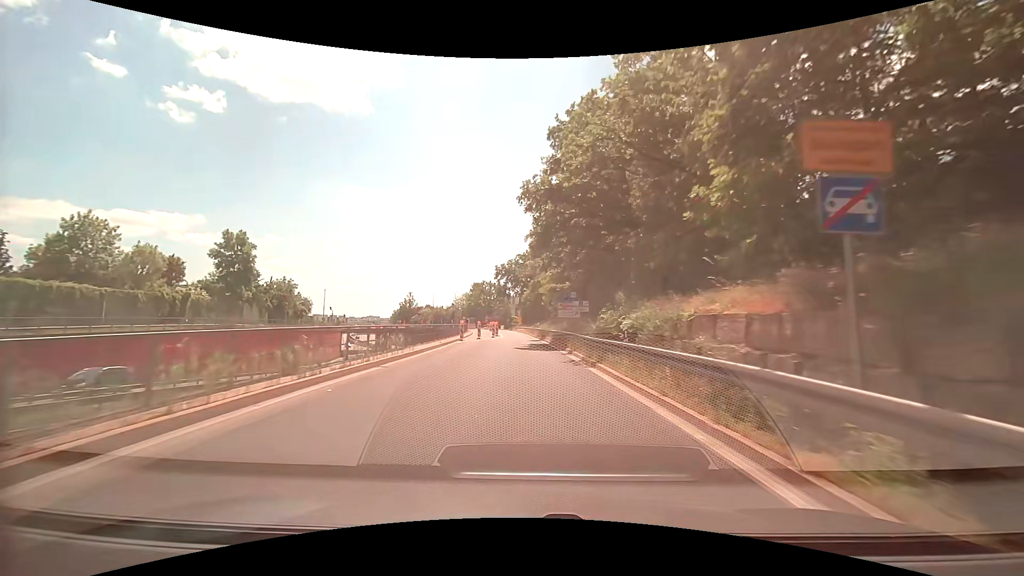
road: trunk_link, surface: asphalt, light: Day
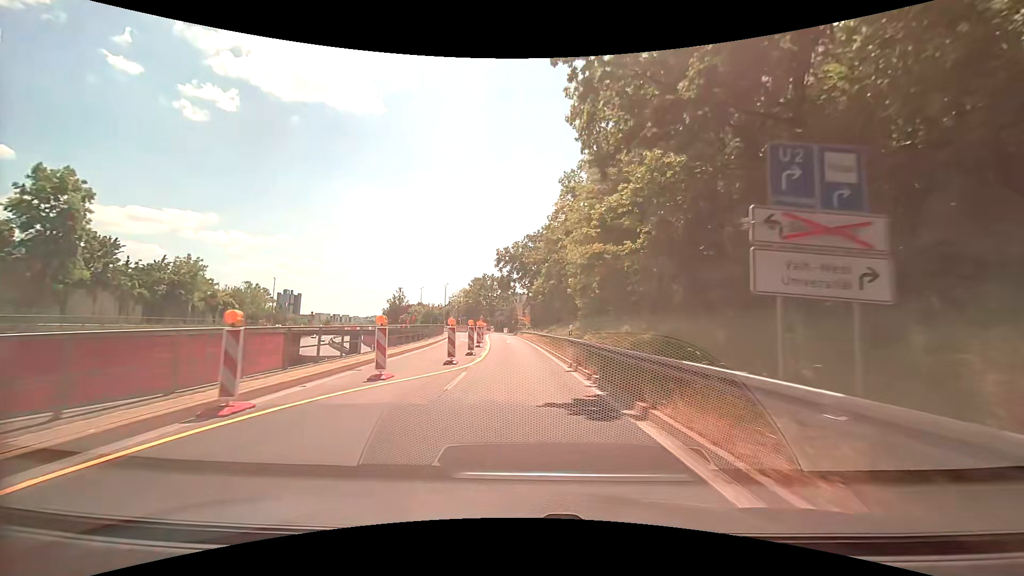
(-0.1, +31.1) m; 0°
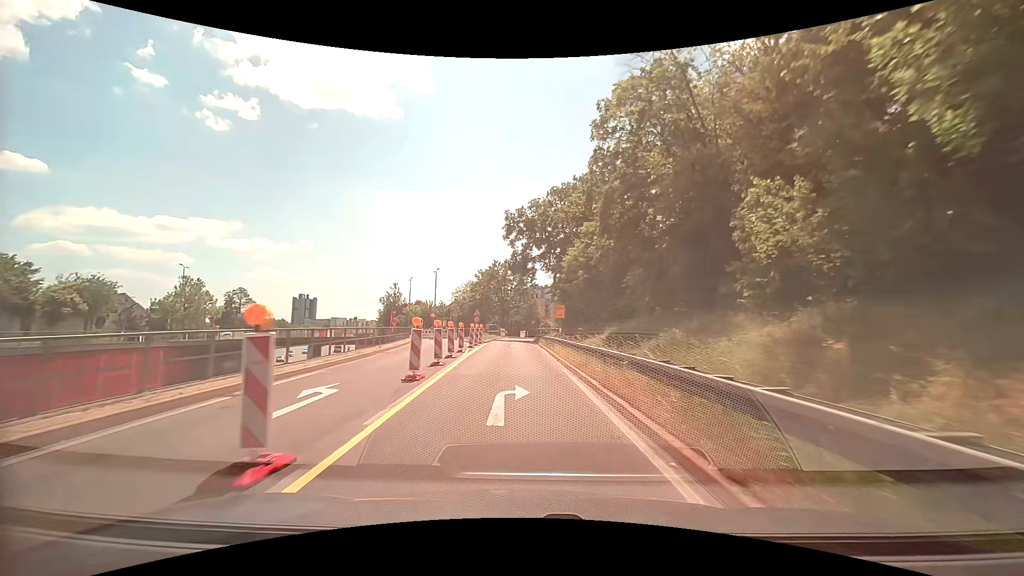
(-0.7, +33.5) m; -2°
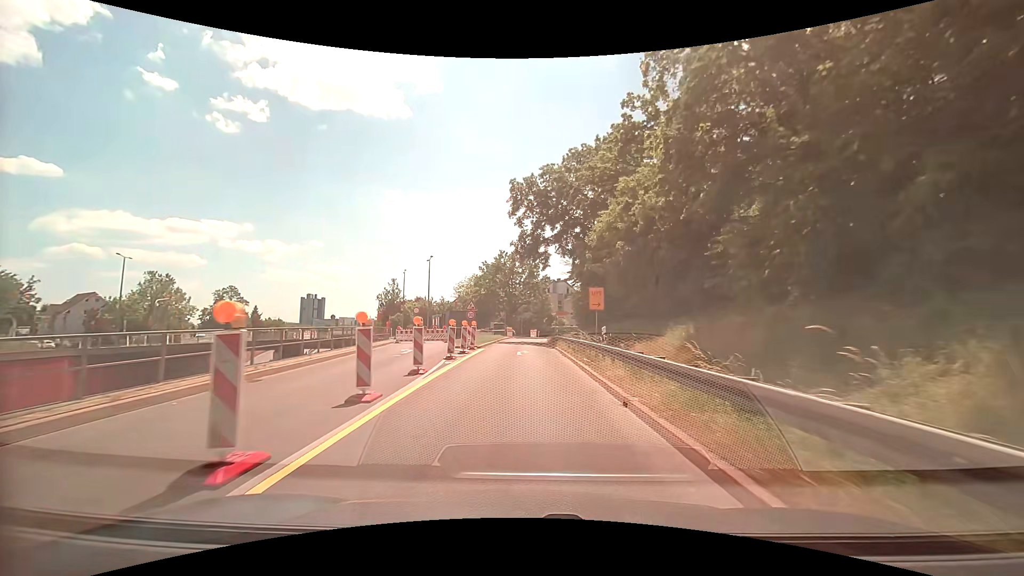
(-0.2, +12.8) m; -1°
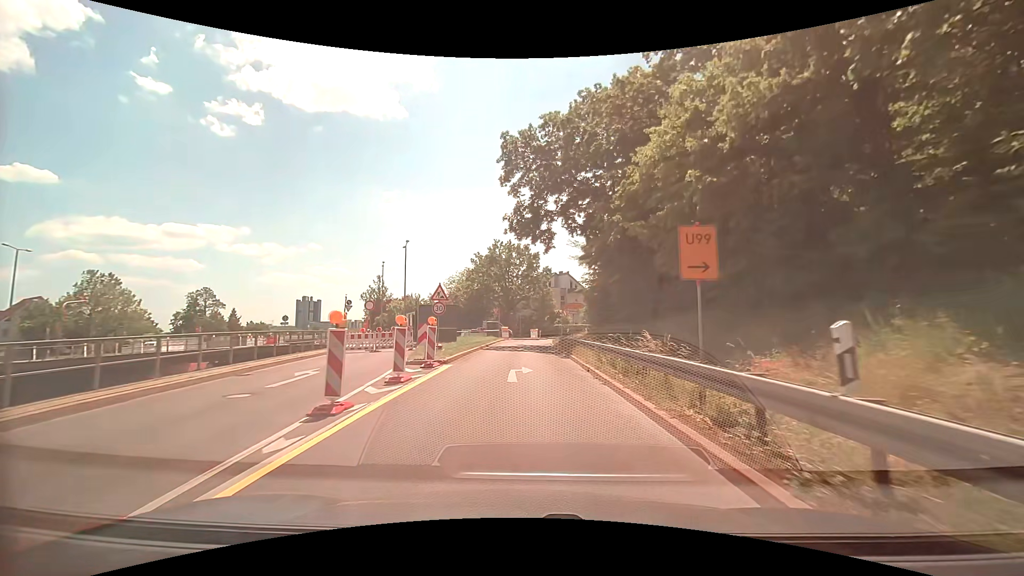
(0.0, +12.0) m; -1°
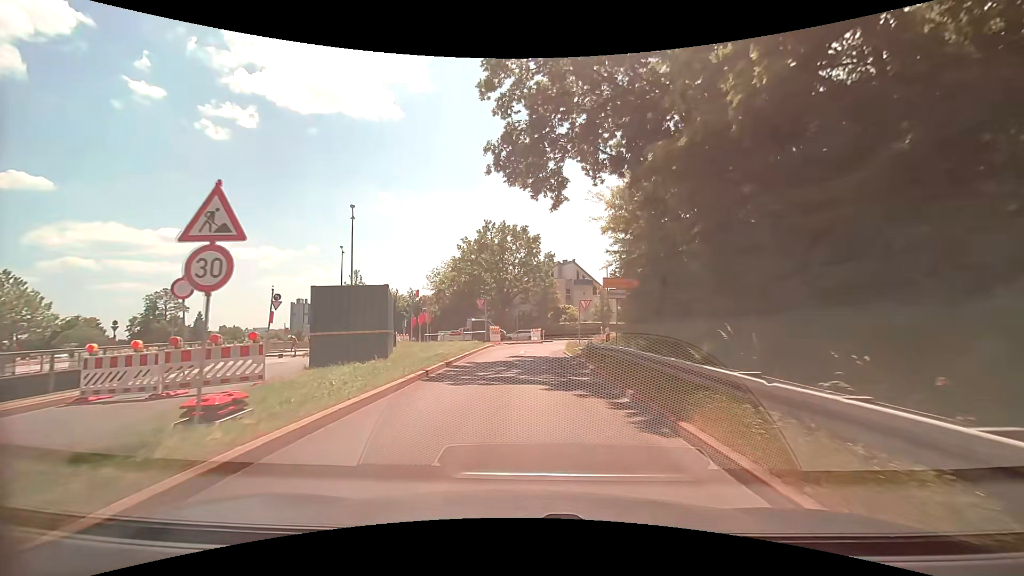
(+0.2, +15.6) m; +1°
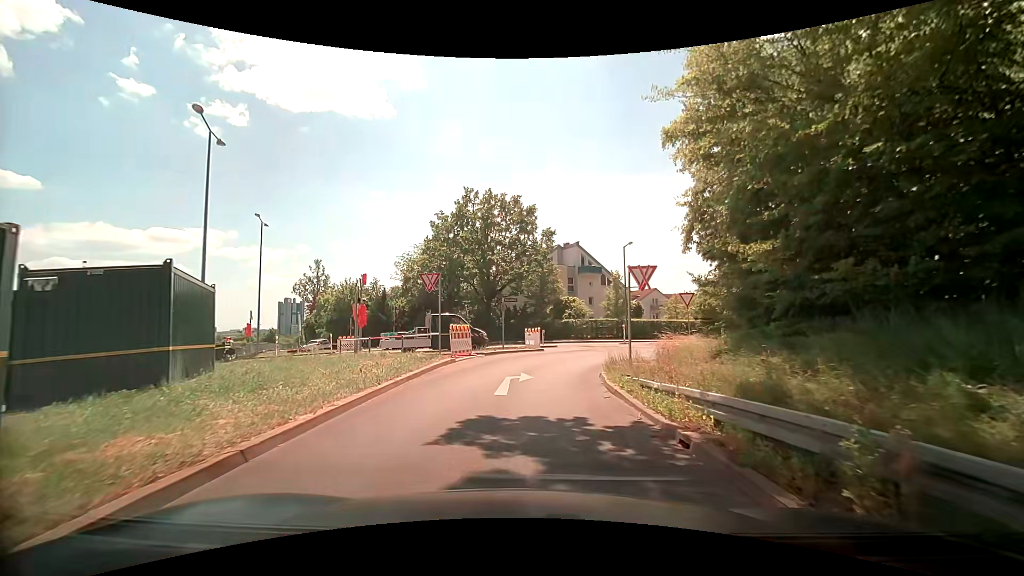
(0.0, +16.2) m; 0°
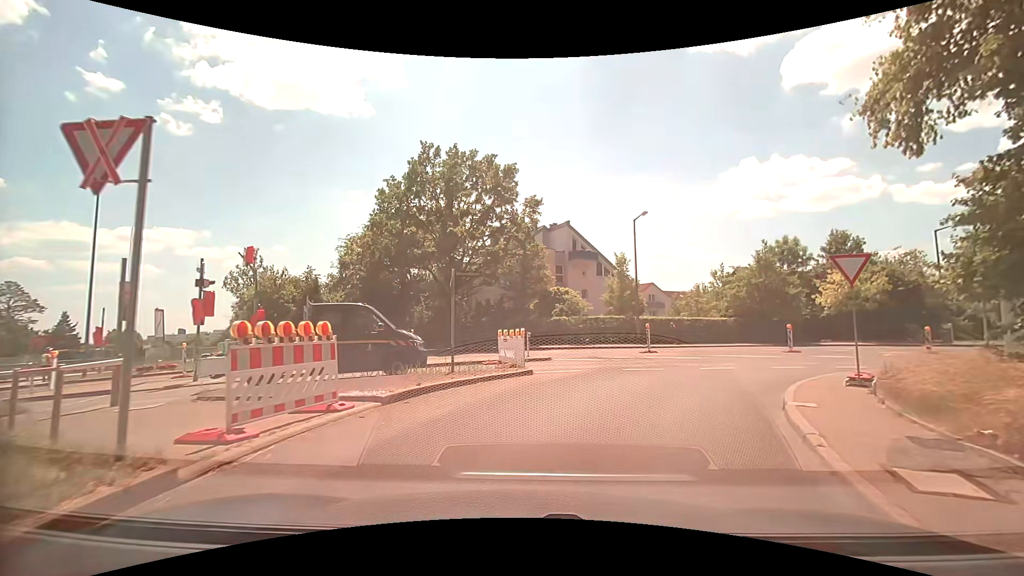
(+0.2, +13.8) m; +1°
